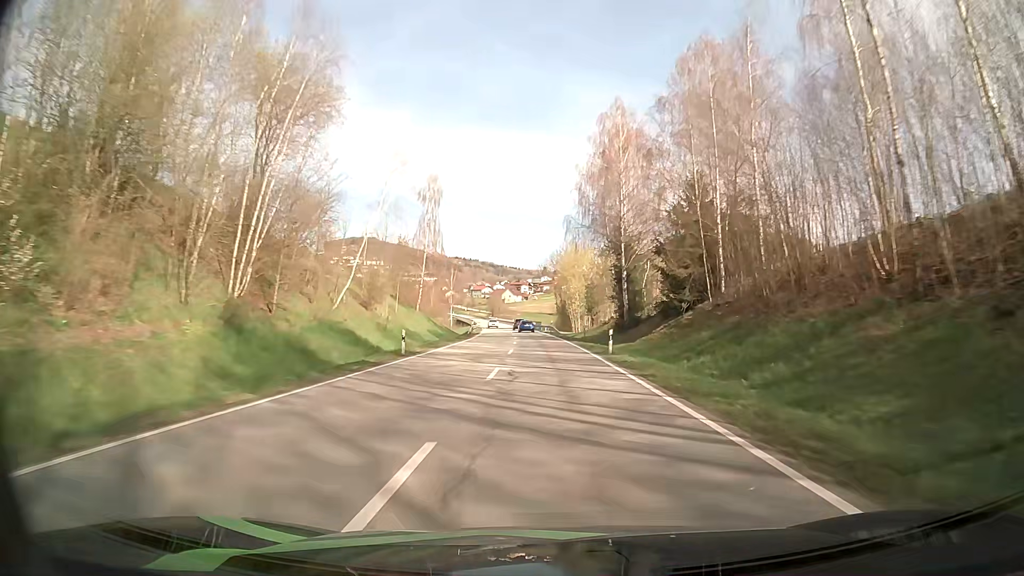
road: secondary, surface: asphalt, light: Day
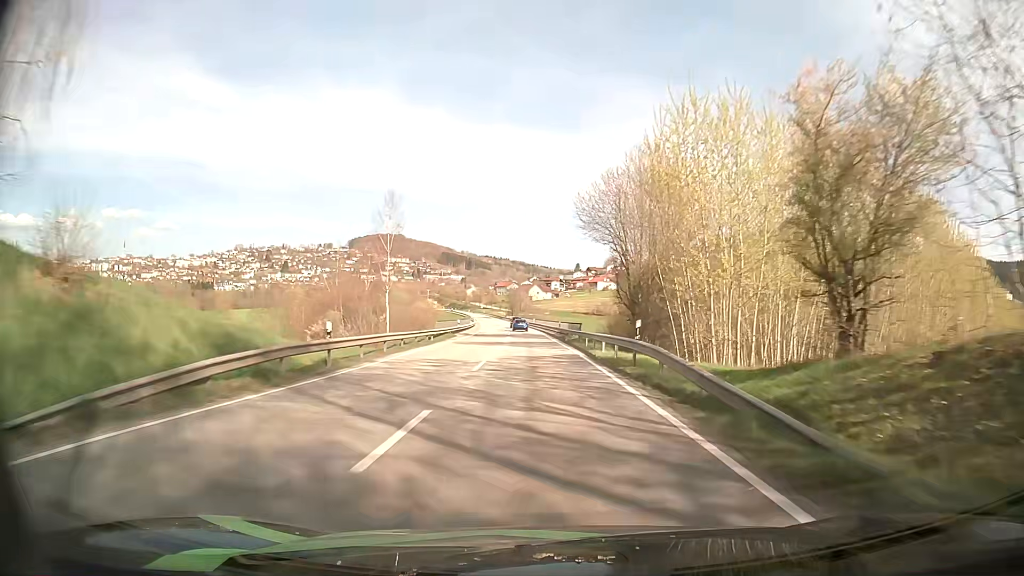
(-1.1, +57.5) m; -3°
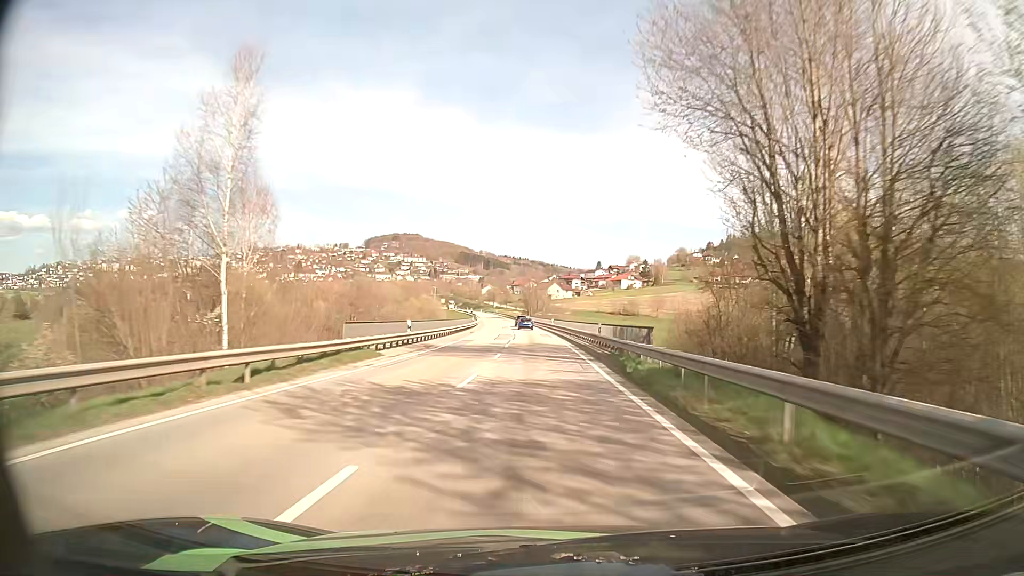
(-0.4, +28.2) m; -2°
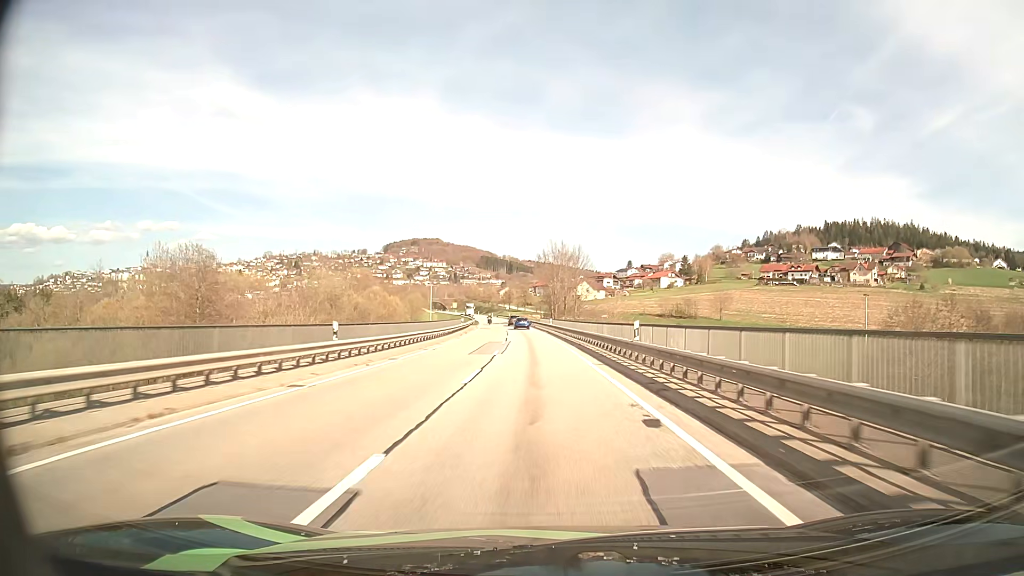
(-1.3, +55.8) m; -2°
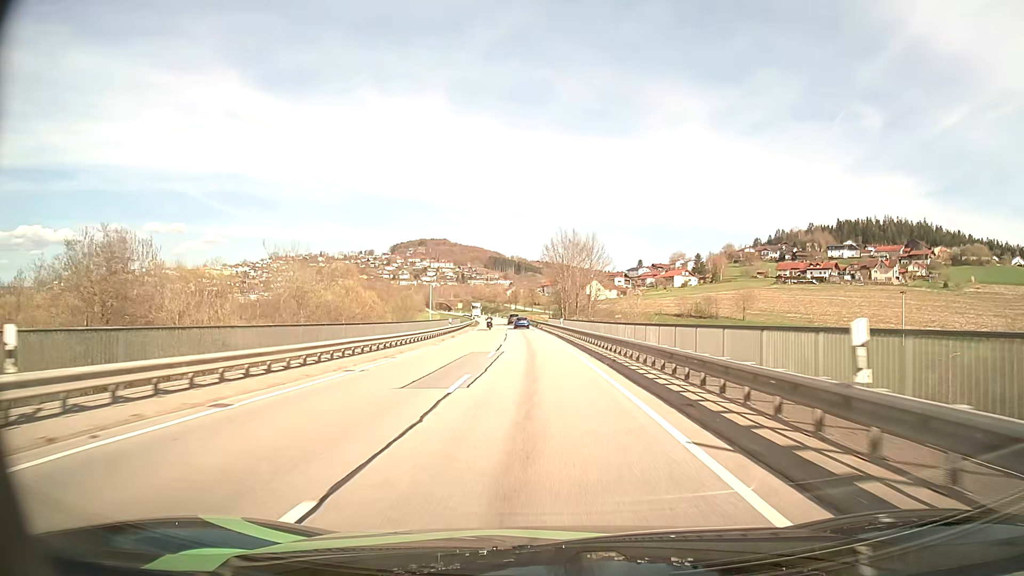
(-0.1, +14.0) m; -1°
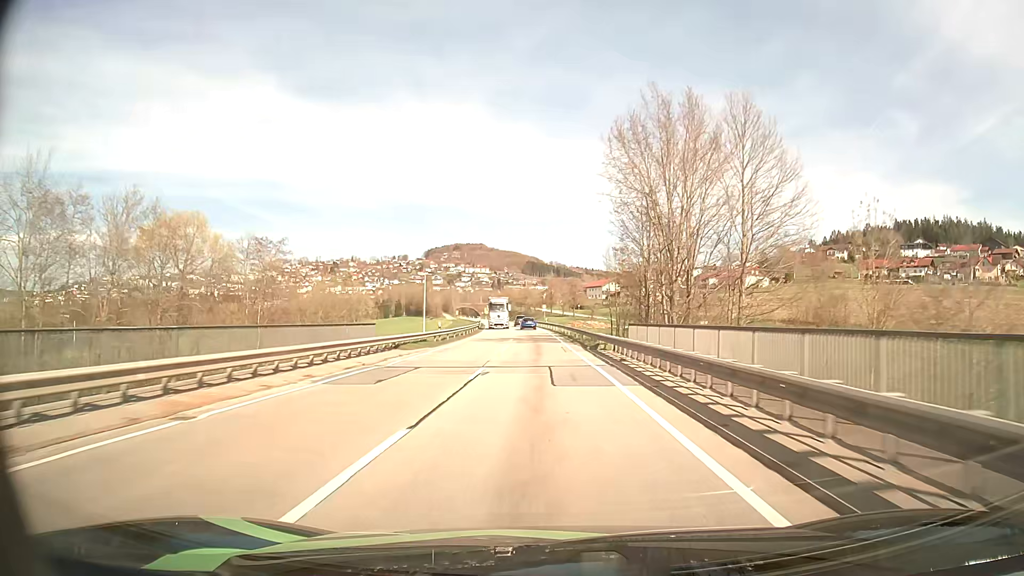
(-1.7, +56.2) m; -3°
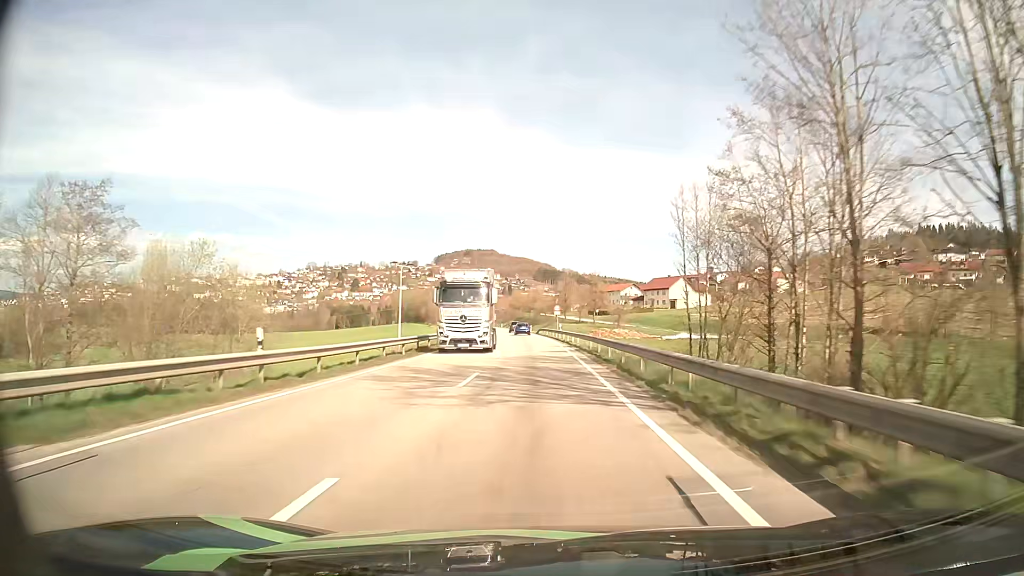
(-0.2, +28.4) m; -1°
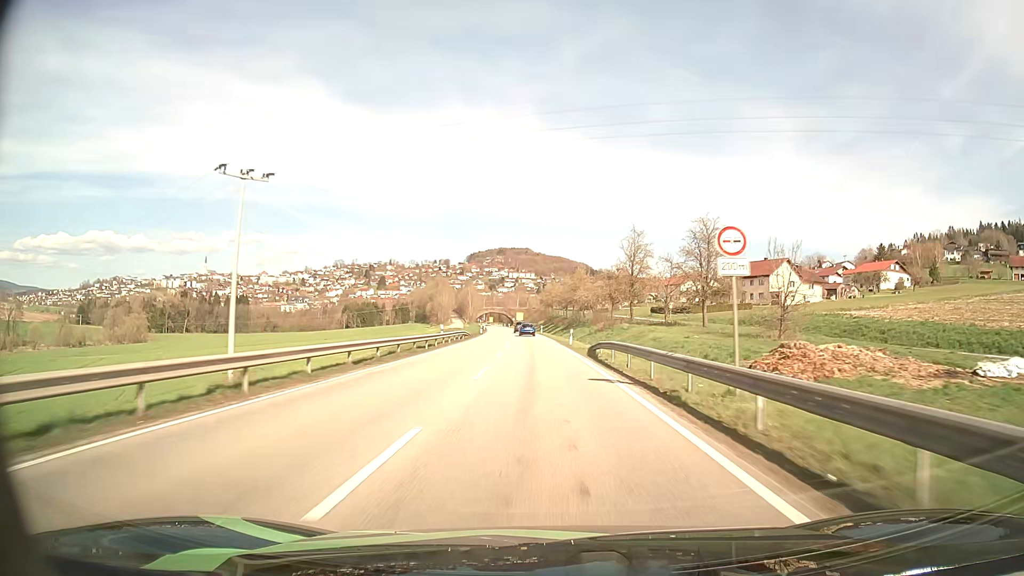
(-1.8, +58.1) m; -3°
(0, +10) (0, +20) (0, +30) (-1, +40) (-1, +50) (-1, +60) (-2, +70) (-2, +80) (-3, +90) (-4, +100) m
